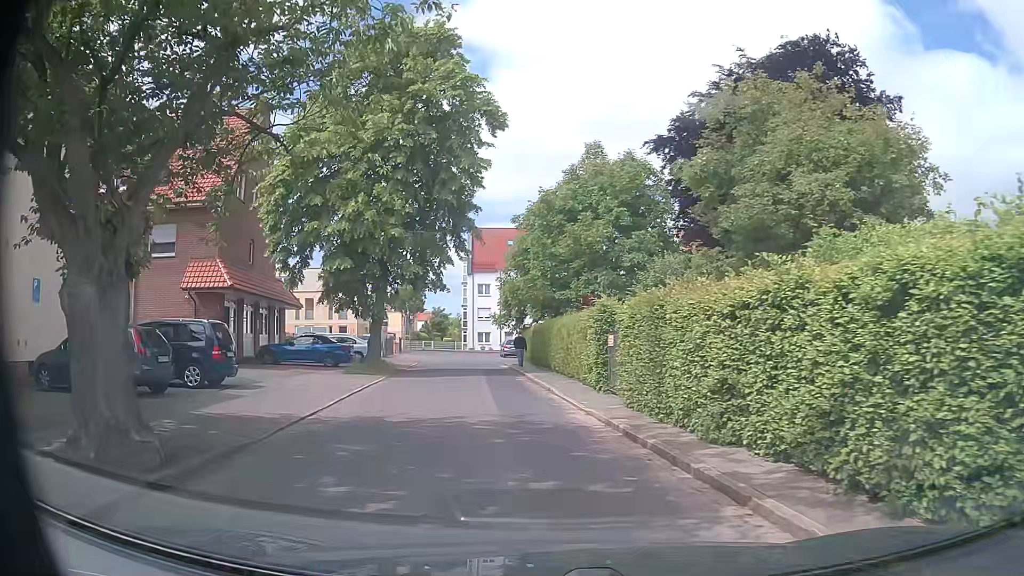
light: Day
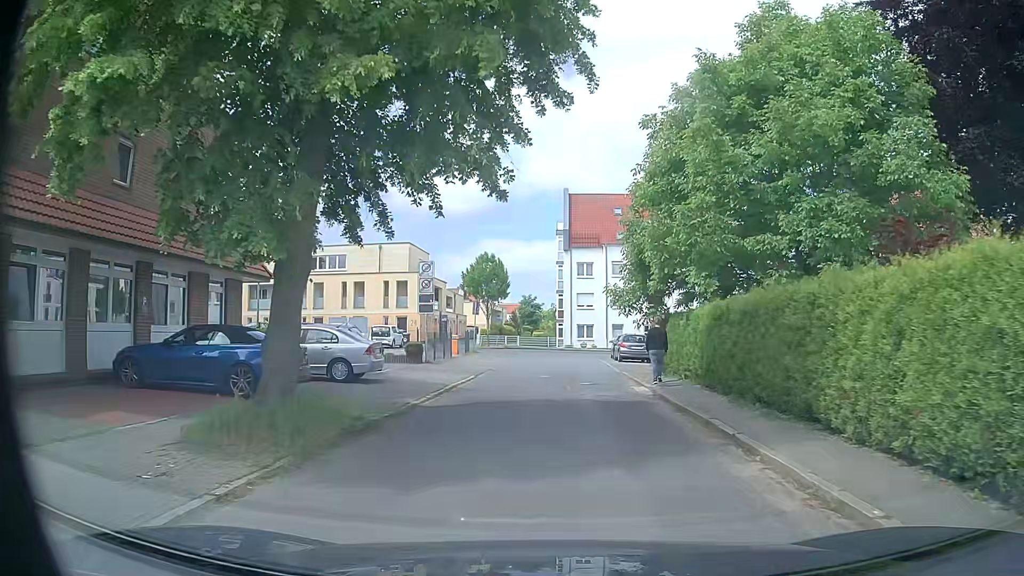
(-1.9, +18.0) m; -8°
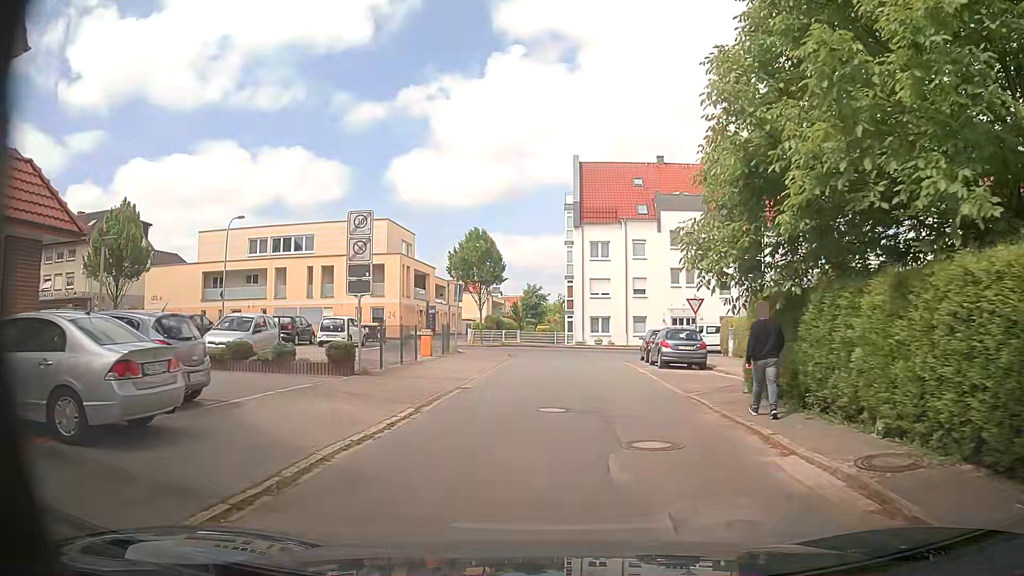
(0.0, +11.0) m; 0°
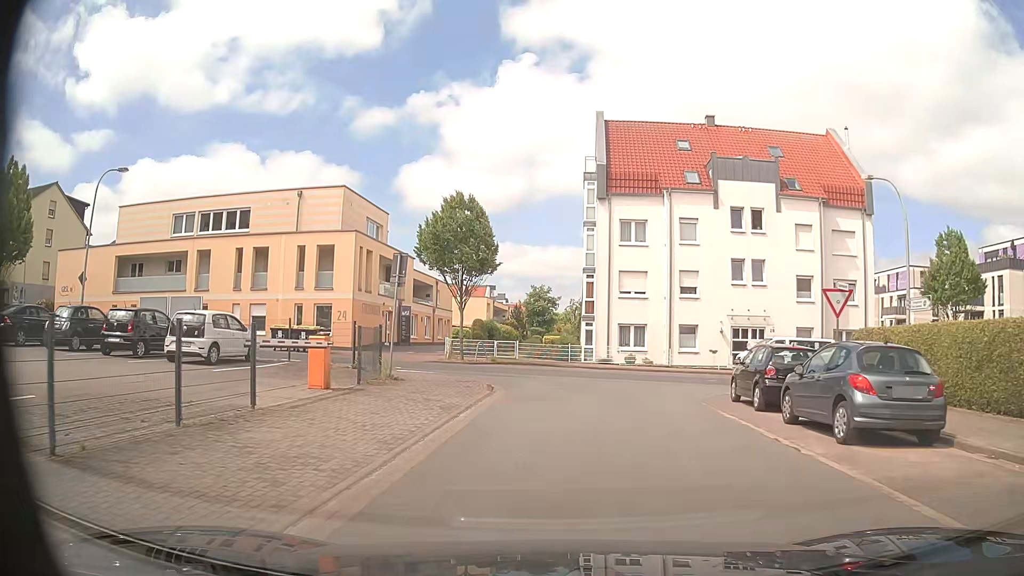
(-0.2, +14.6) m; -1°
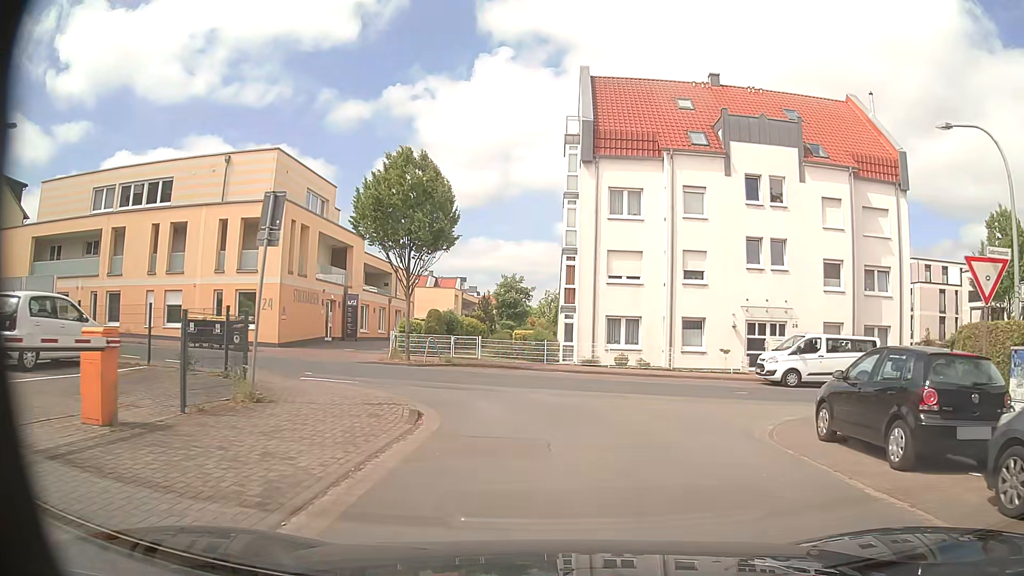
(0.0, +7.0) m; +2°
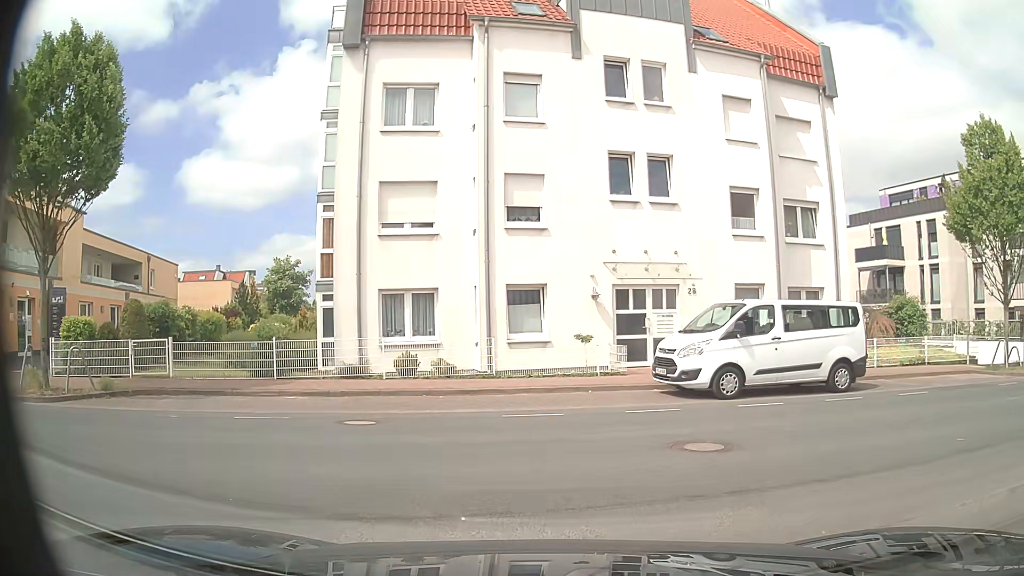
(+1.2, +11.2) m; +17°
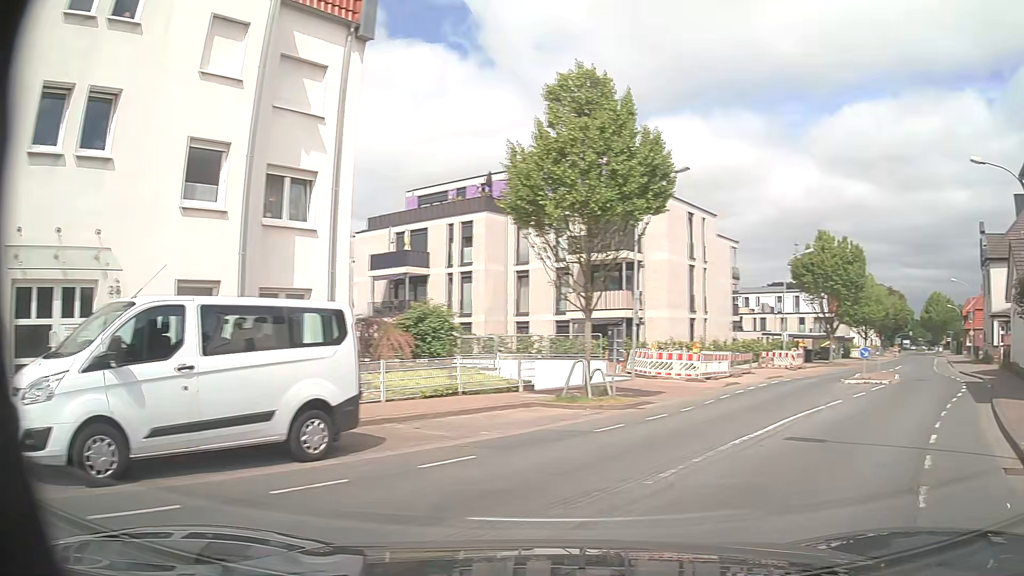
(+2.0, +6.6) m; +39°
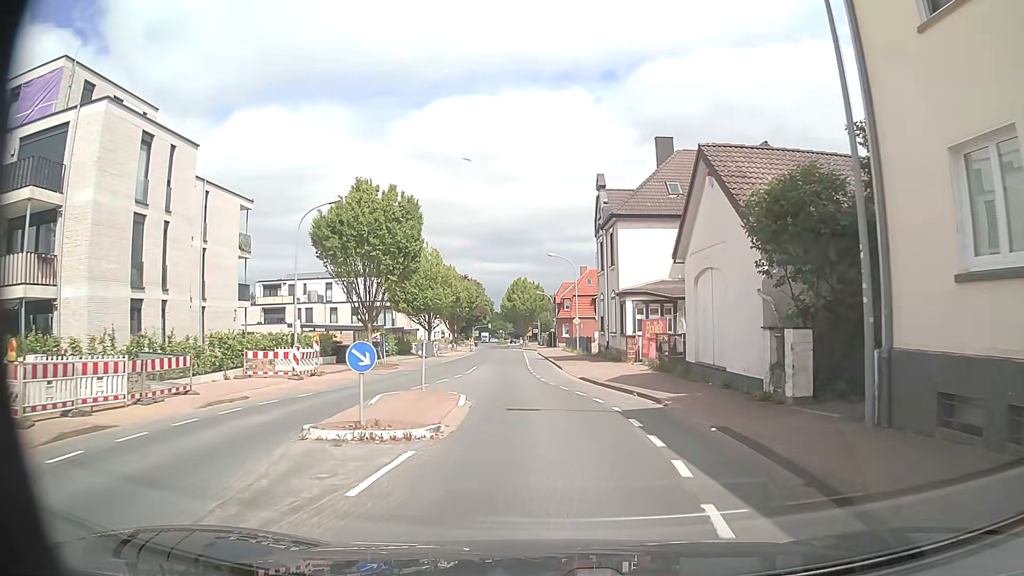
(+7.3, +14.0) m; +36°
(0, +10) (0, +20) (-1, +30) (-2, +40) (-2, +50) (-3, +60) (-3, +70) (-4, +80) (-4, +90) (-5, +100) m
